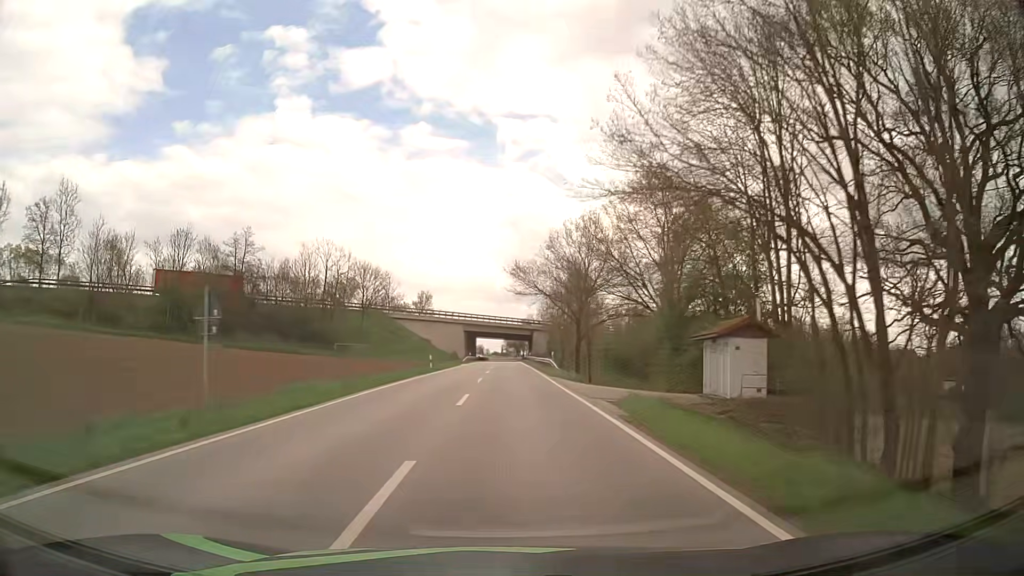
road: secondary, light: Day
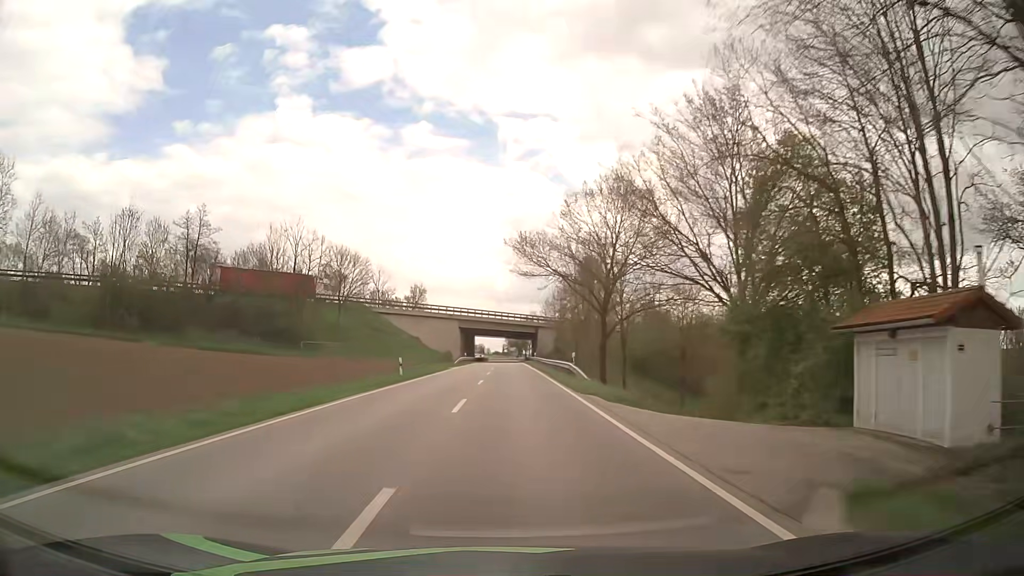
(-0.1, +13.7) m; 0°
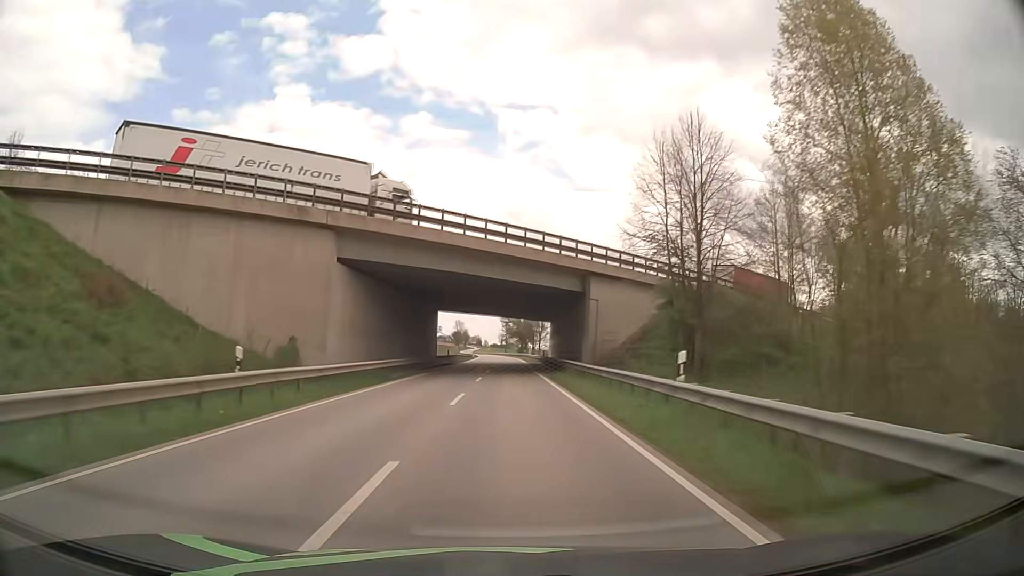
(+0.3, +71.1) m; 0°
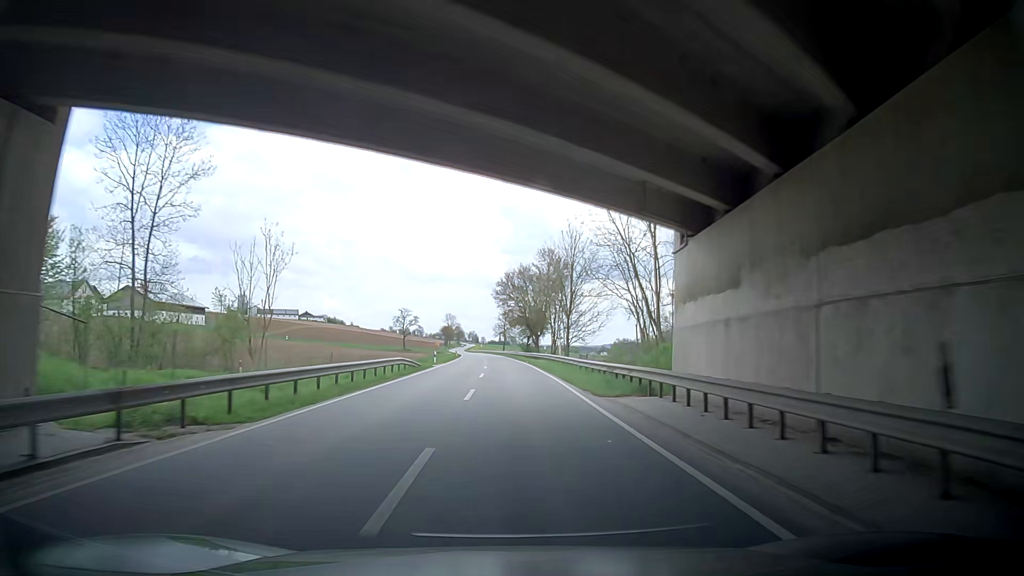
(+0.2, +59.2) m; 0°
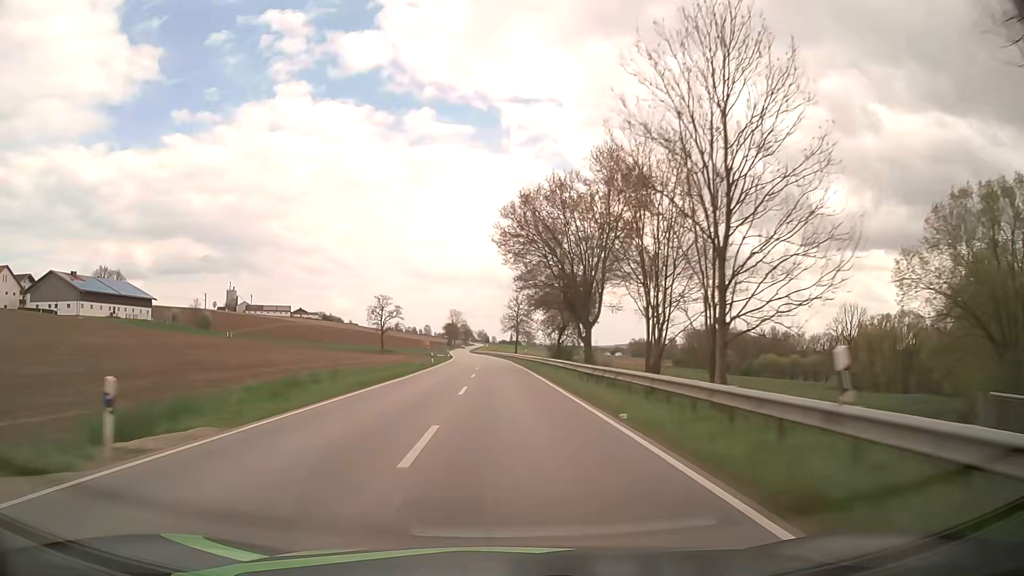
(-0.3, +45.5) m; -1°
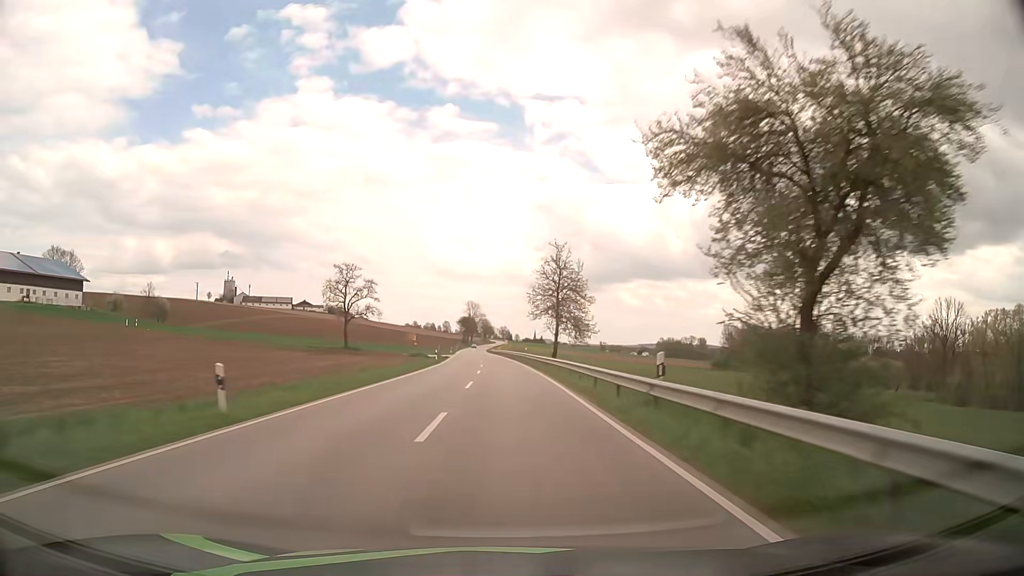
(-0.7, +46.2) m; -2°
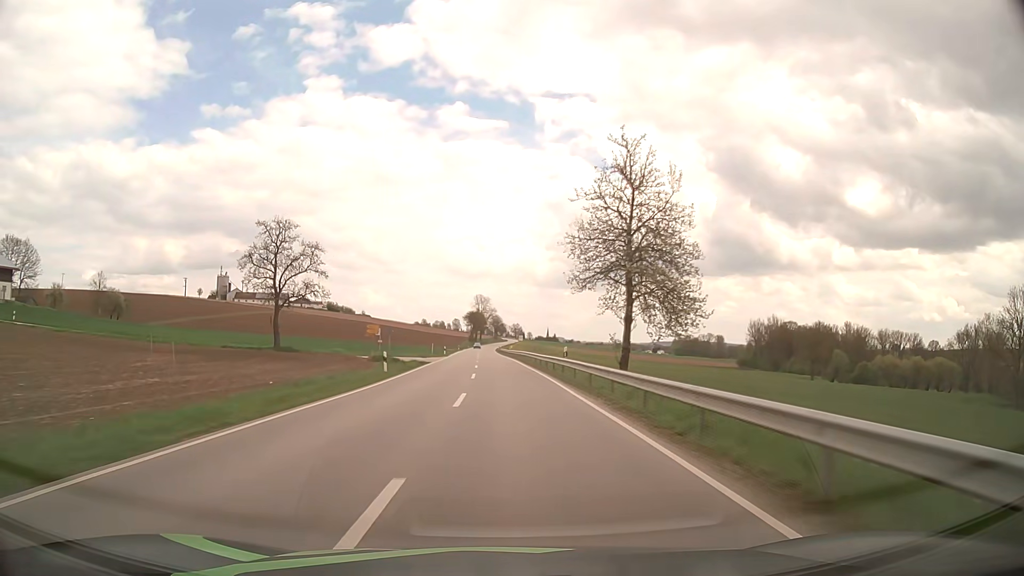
(-0.2, +30.9) m; -1°
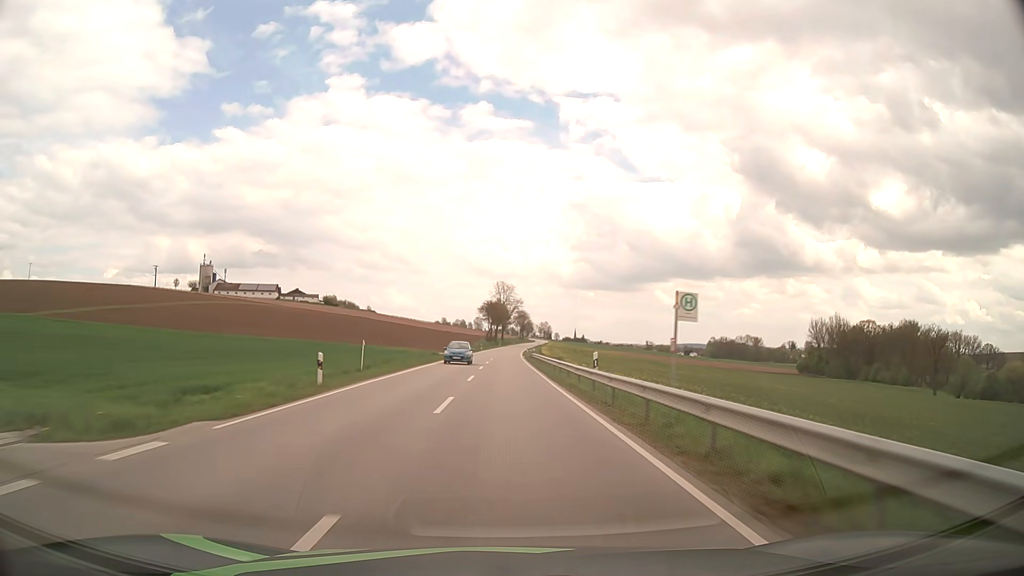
(-1.2, +61.7) m; -2°
(0, +10) (0, +20) (0, +30) (0, +40) (0, +50) (0, +60) (0, +70) (0, +80) (0, +90) (+1, +100) m
